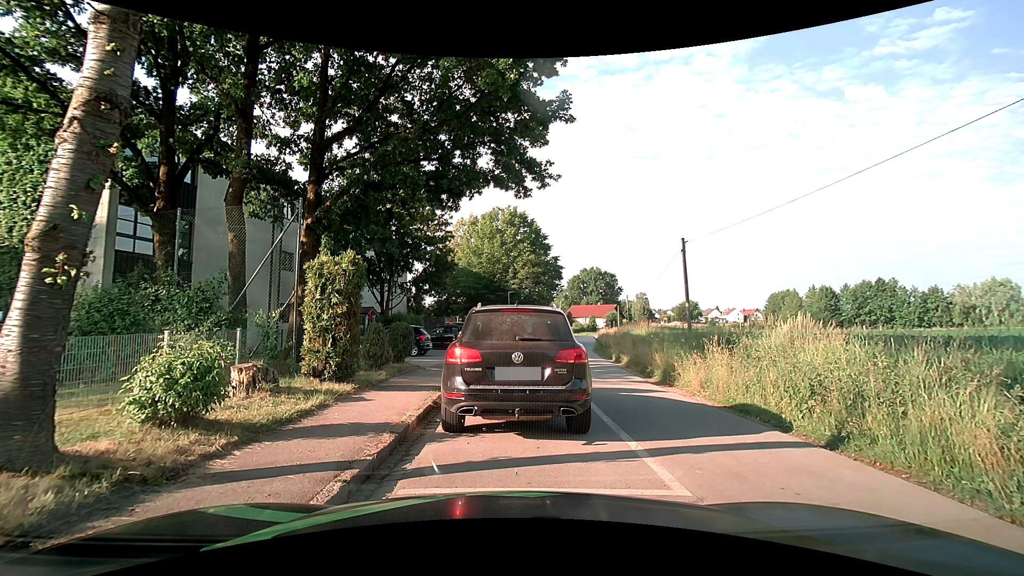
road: residential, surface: asphalt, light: Day
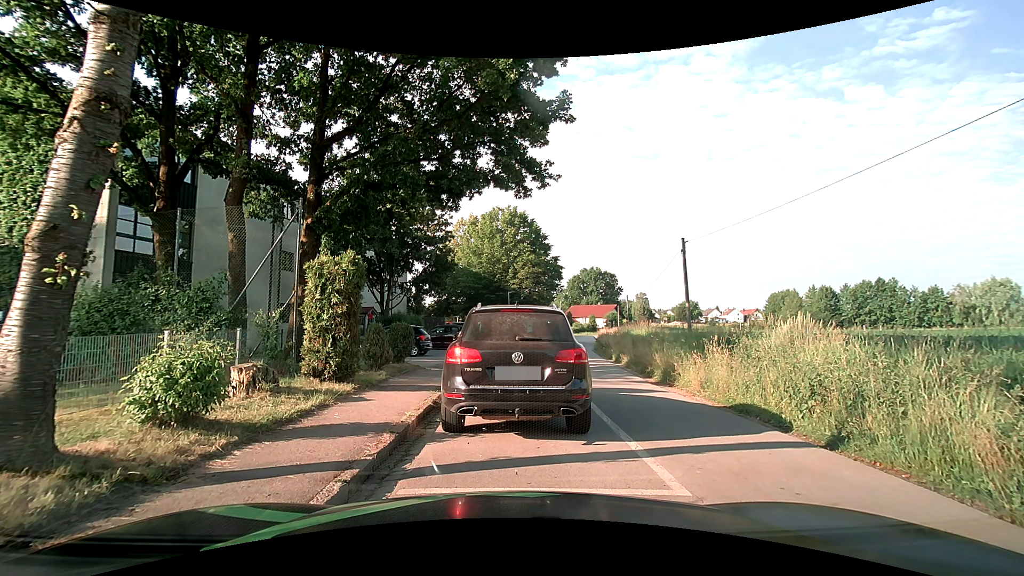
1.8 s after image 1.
(0.0, 0.0) m; 0°
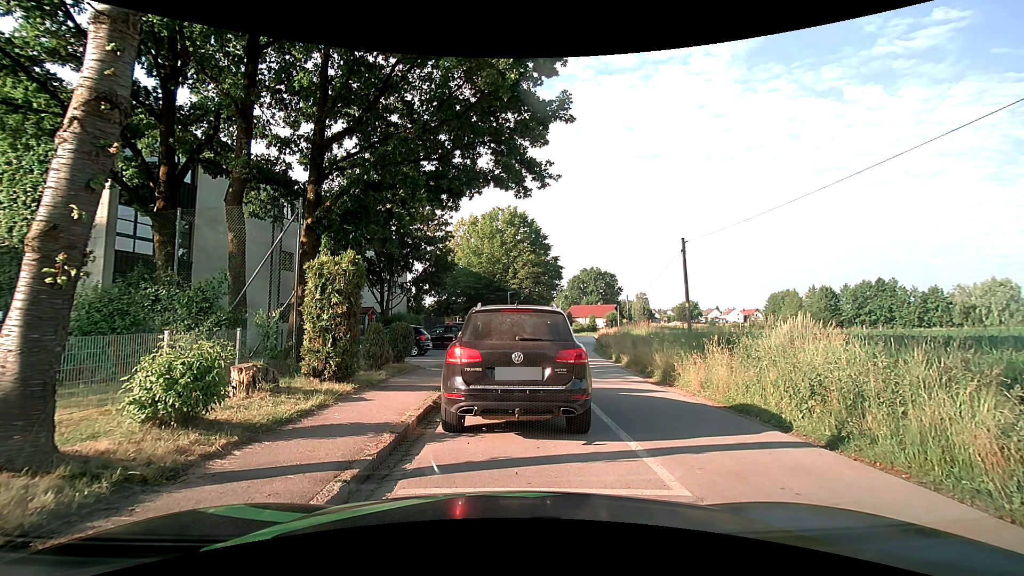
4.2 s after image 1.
(0.0, 0.0) m; 0°
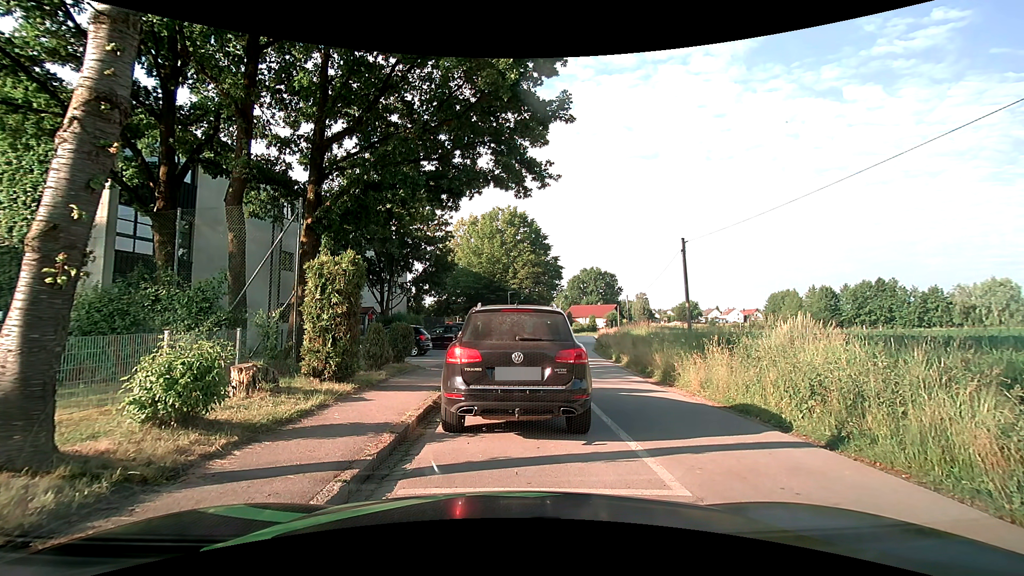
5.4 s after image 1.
(0.0, 0.0) m; 0°
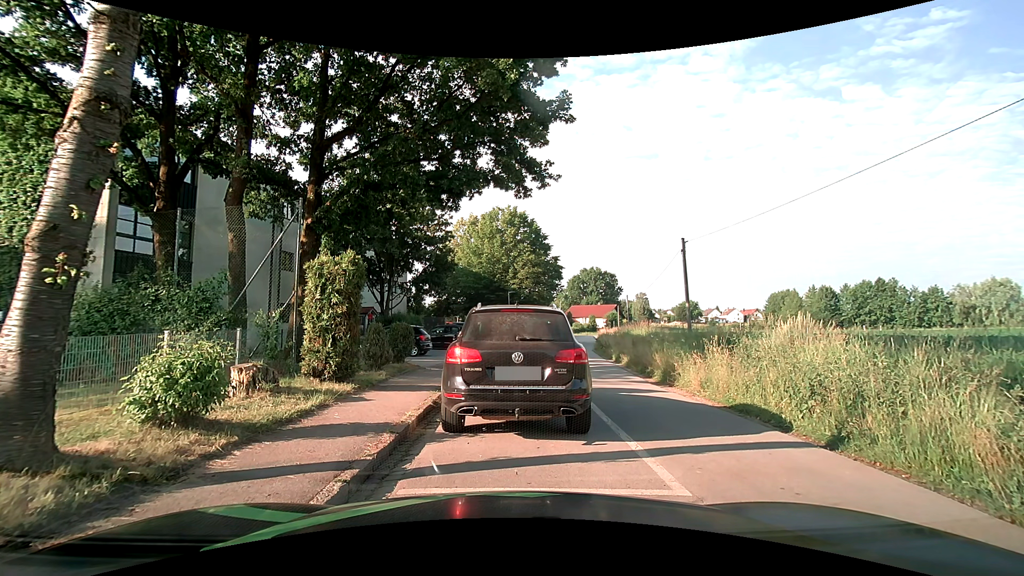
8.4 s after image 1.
(0.0, 0.0) m; 0°
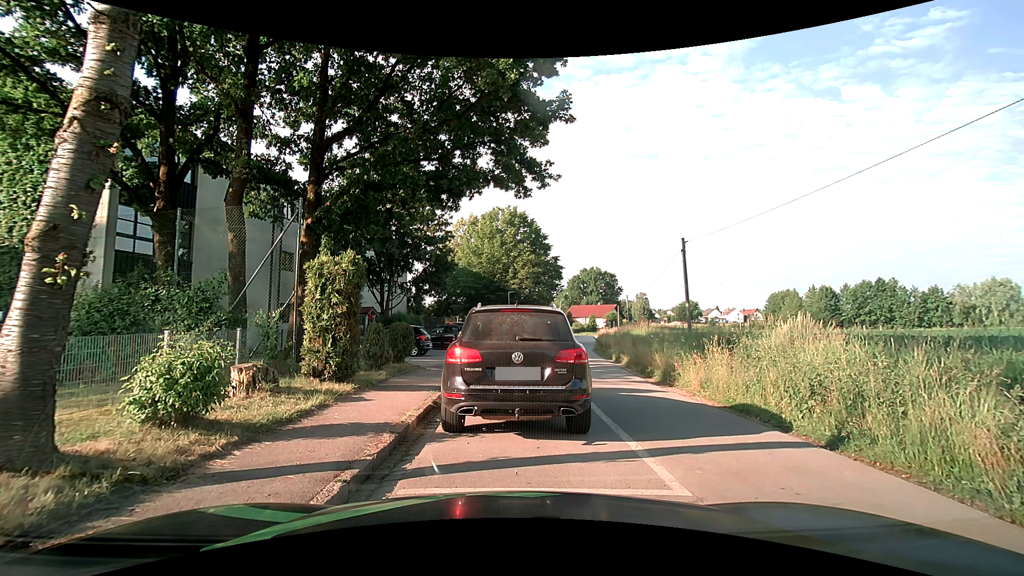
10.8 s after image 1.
(0.0, 0.0) m; 0°
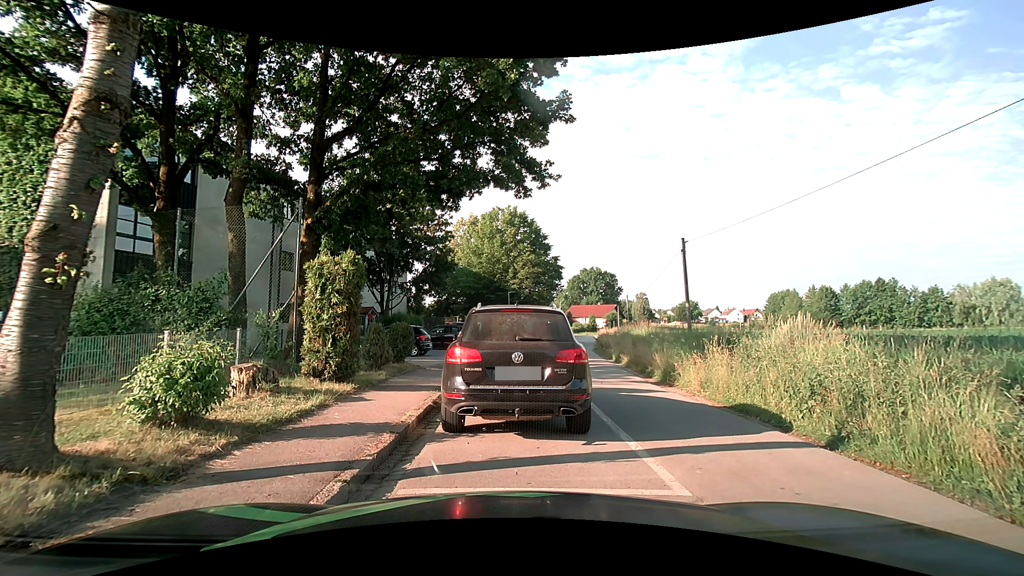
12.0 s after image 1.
(0.0, 0.0) m; 0°
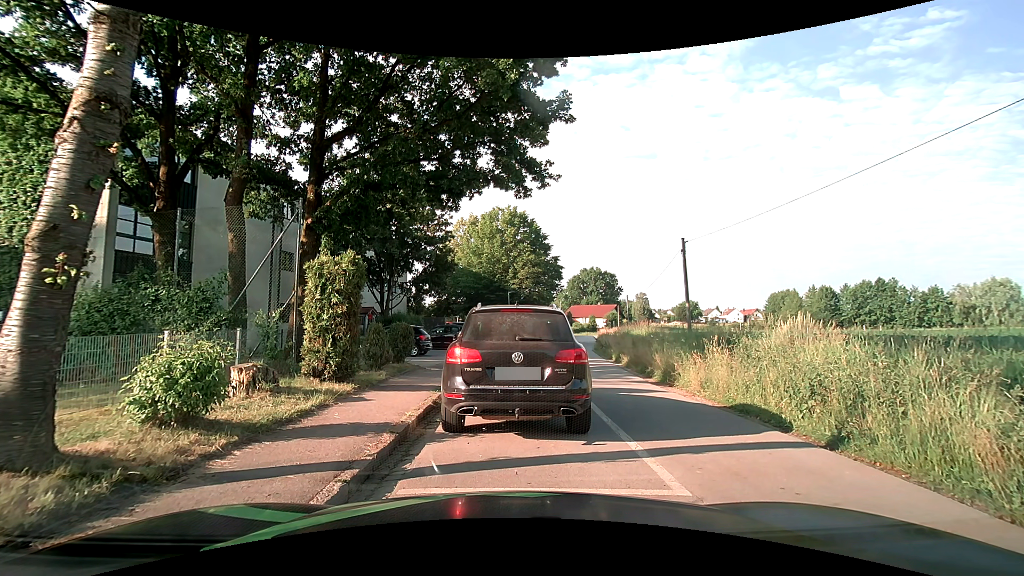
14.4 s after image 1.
(0.0, 0.0) m; 0°
